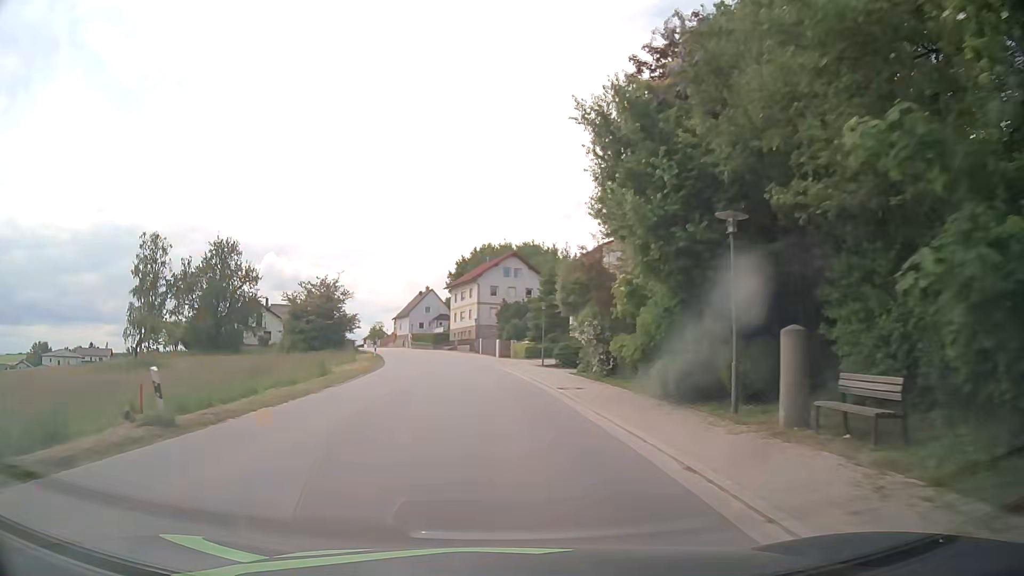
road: tertiary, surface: asphalt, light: Day
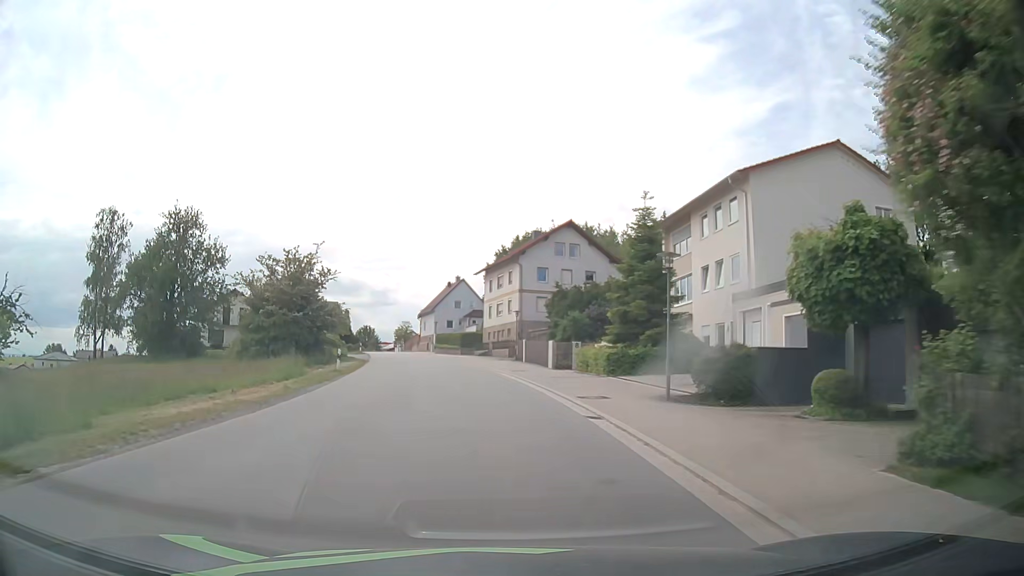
(-0.8, +23.0) m; -4°
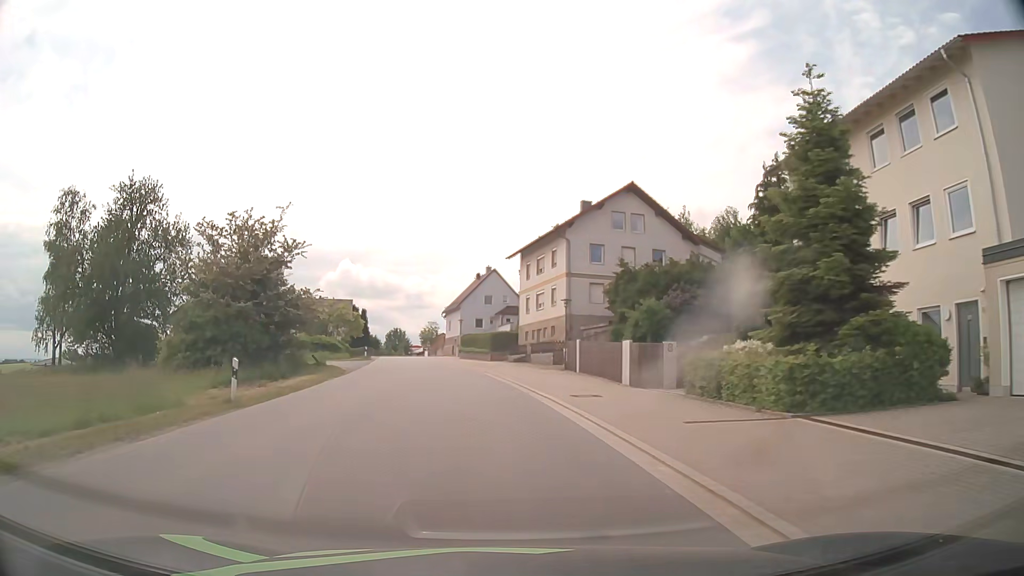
(-0.3, +15.3) m; -3°
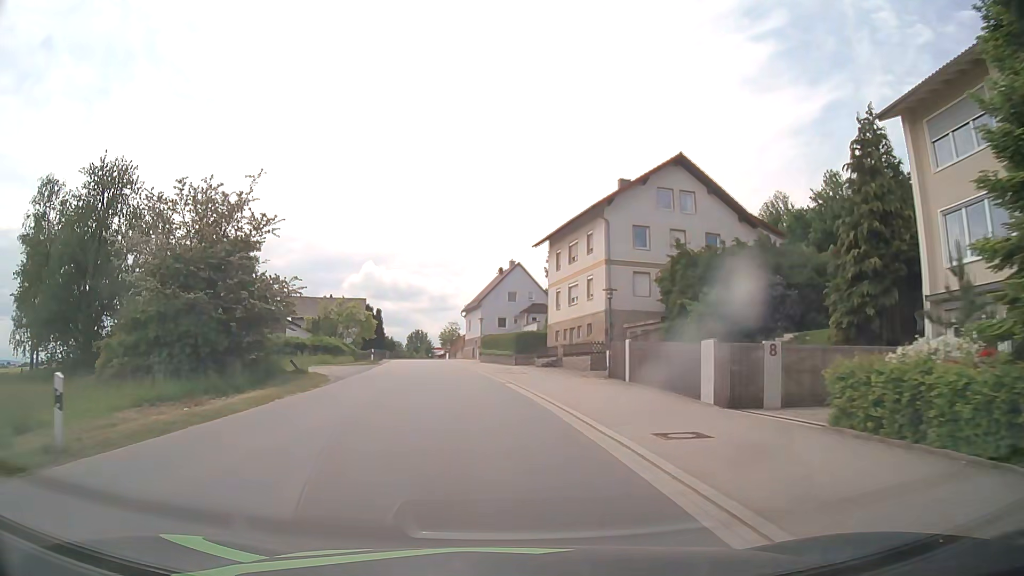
(-0.2, +7.6) m; -2°
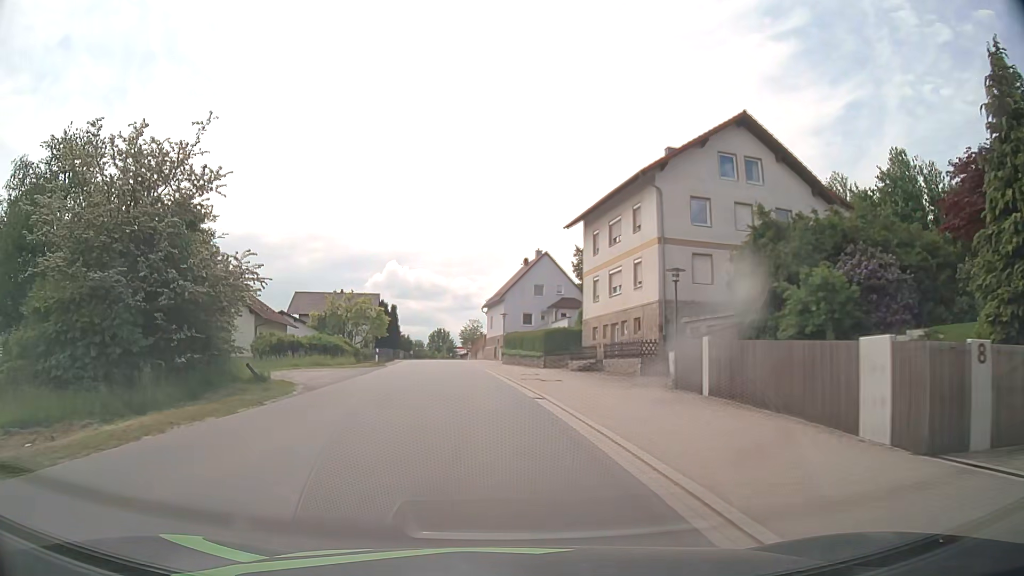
(-0.1, +7.6) m; -2°
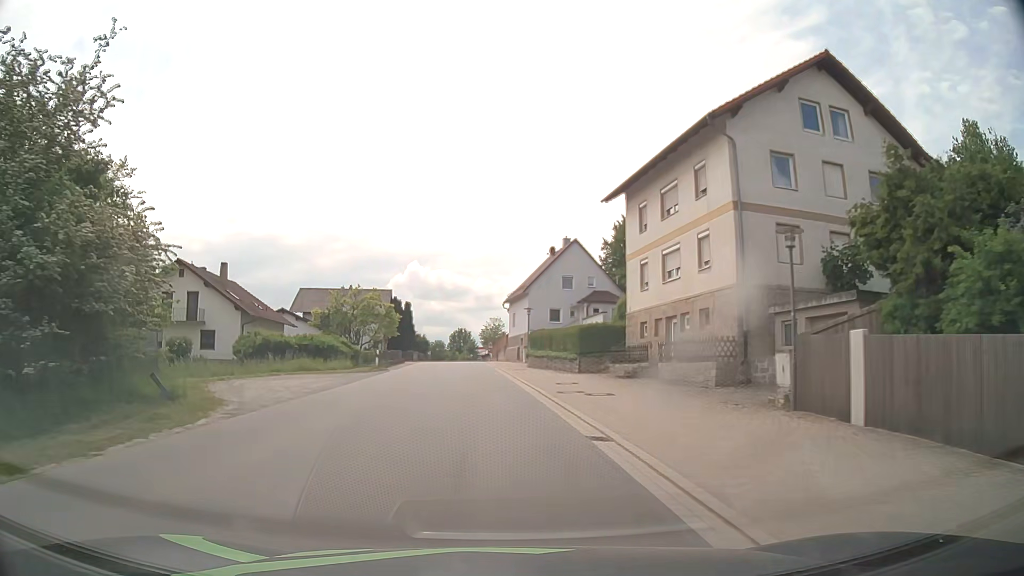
(-0.1, +7.6) m; -2°
